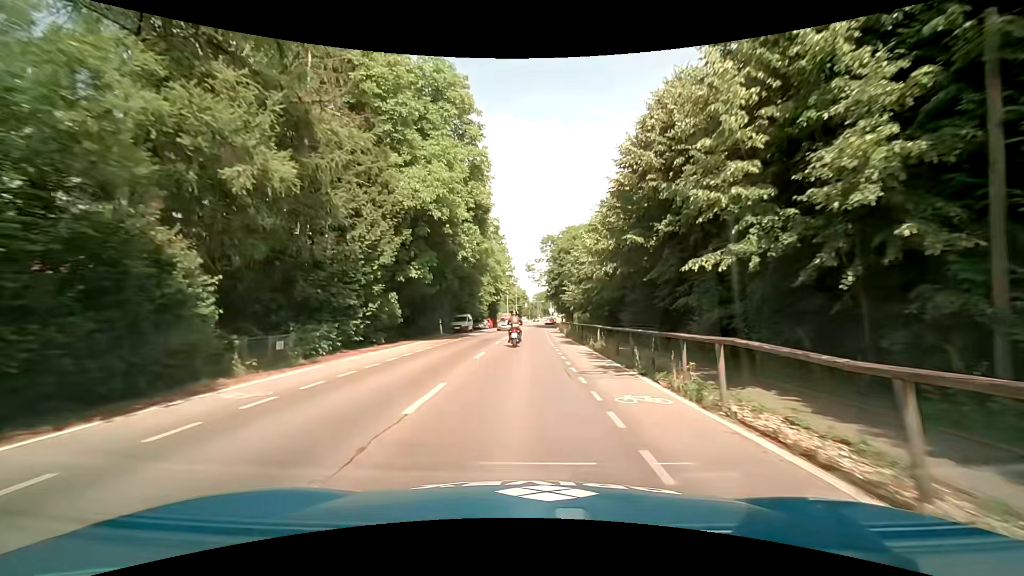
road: tertiary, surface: asphalt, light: Day
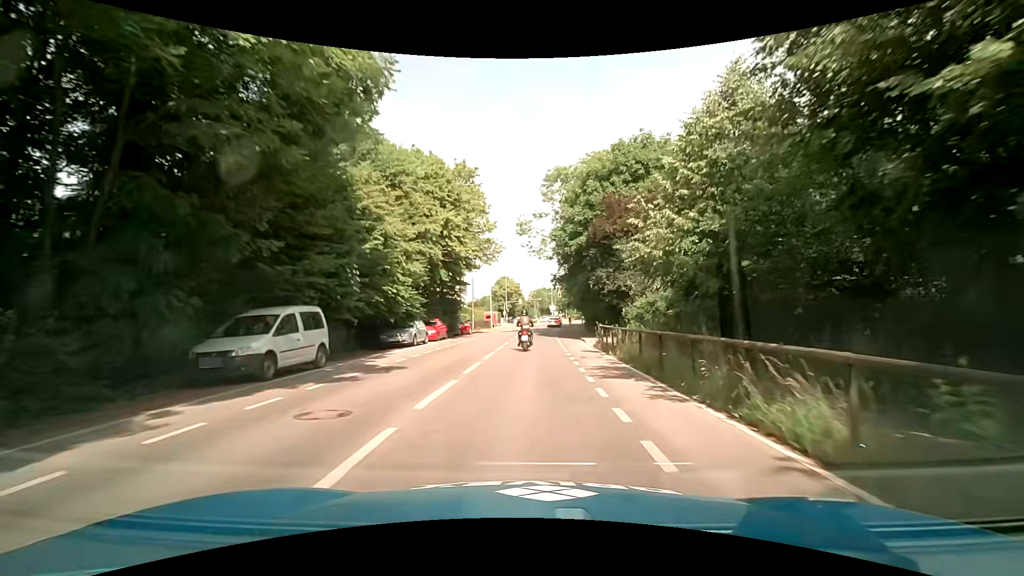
(+0.1, +36.0) m; +1°
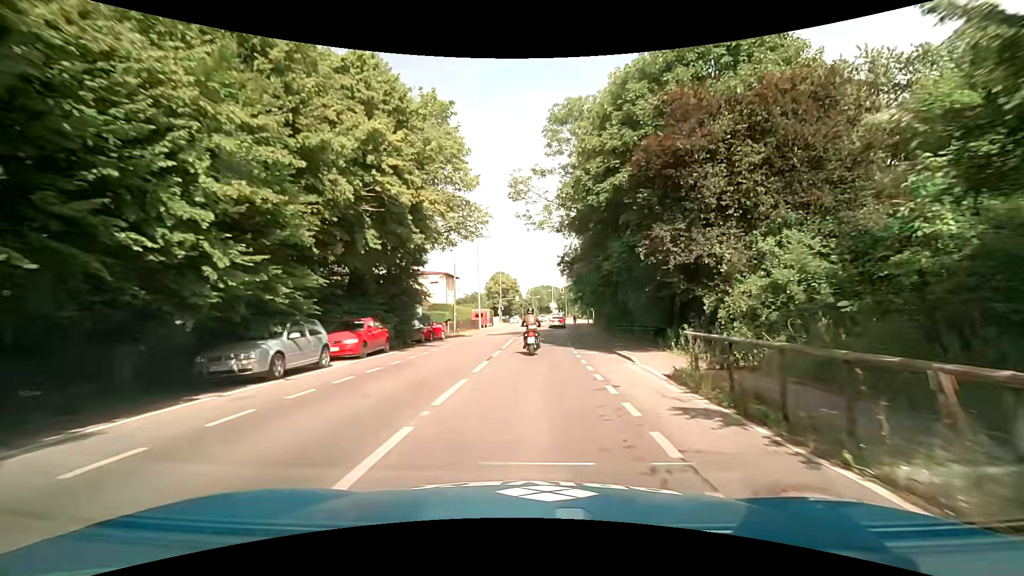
(-0.1, +13.3) m; 0°
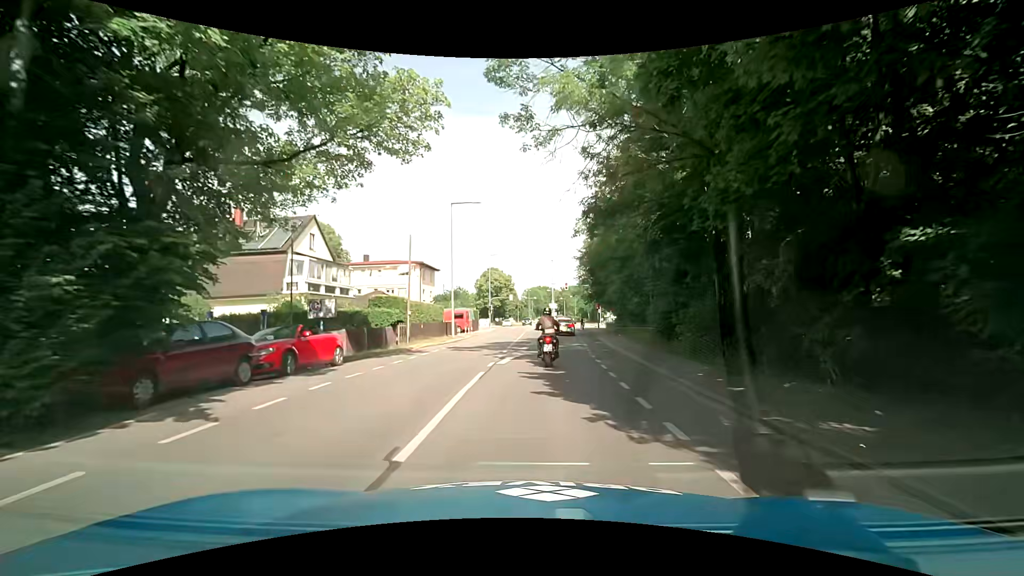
(0.0, +16.6) m; 0°
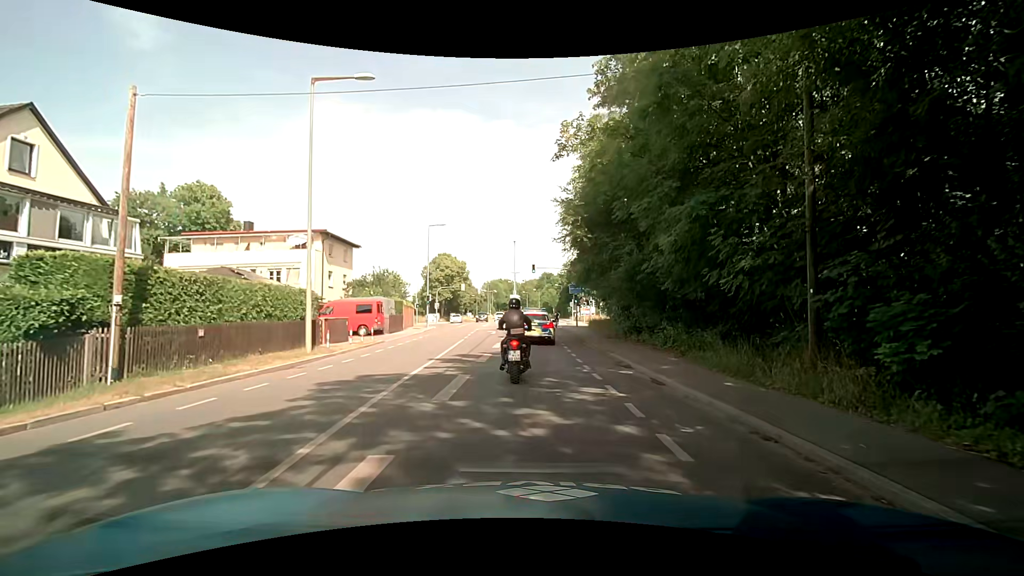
(+0.6, +18.5) m; +5°
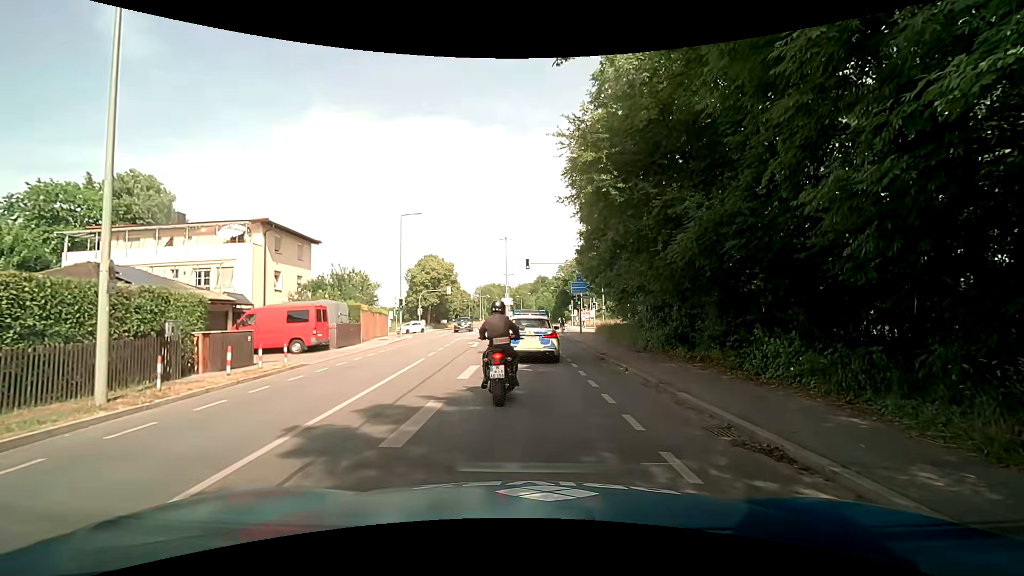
(0.0, +8.2) m; 0°
